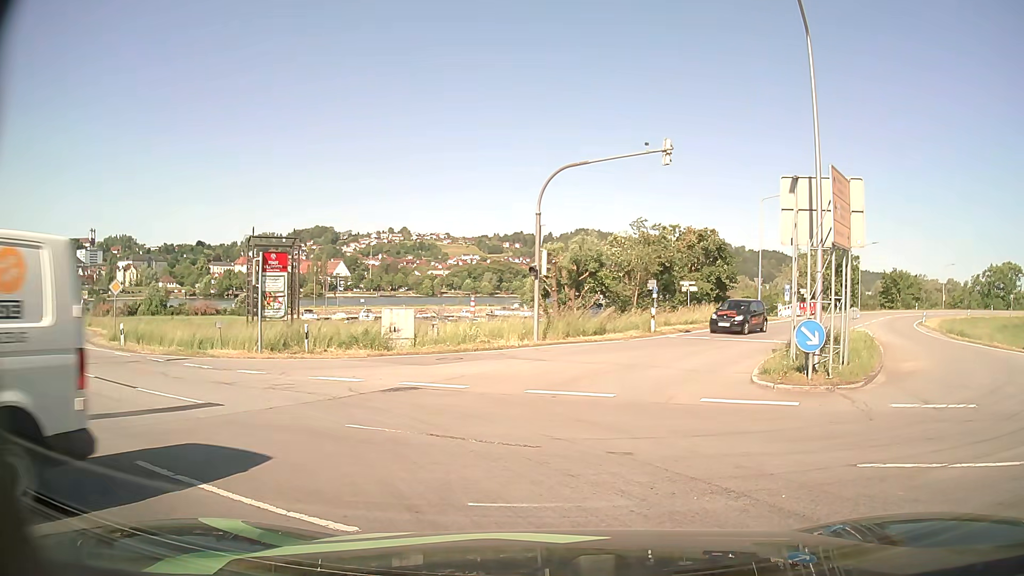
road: secondary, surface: asphalt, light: Day
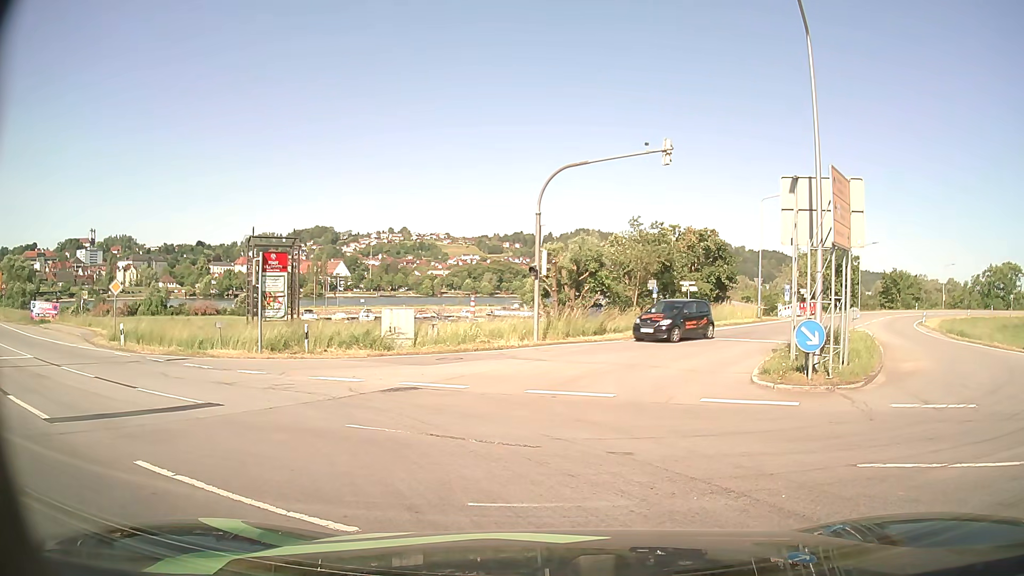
(0.0, 0.0) m; 0°
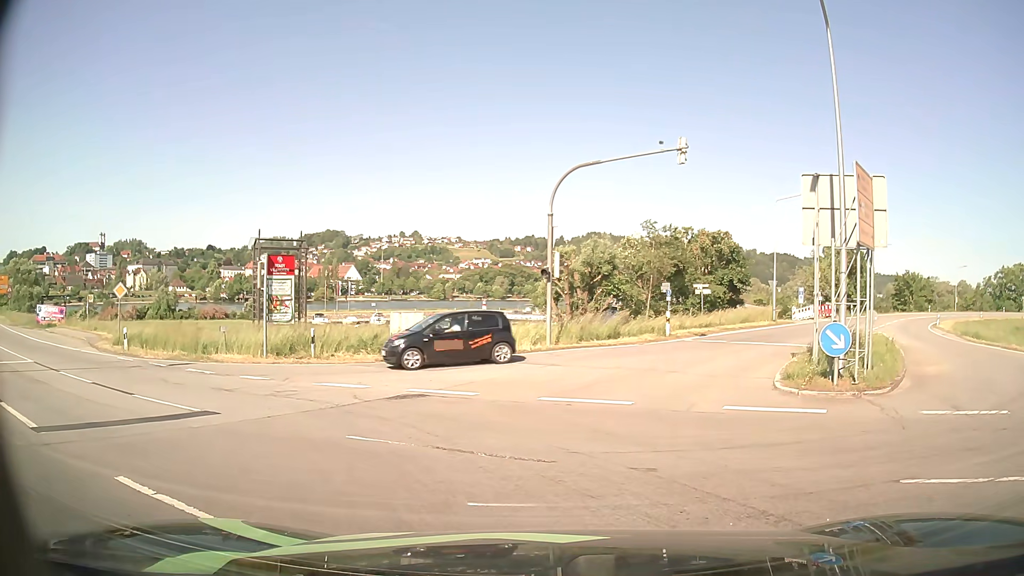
(0.0, +0.6) m; -3°
